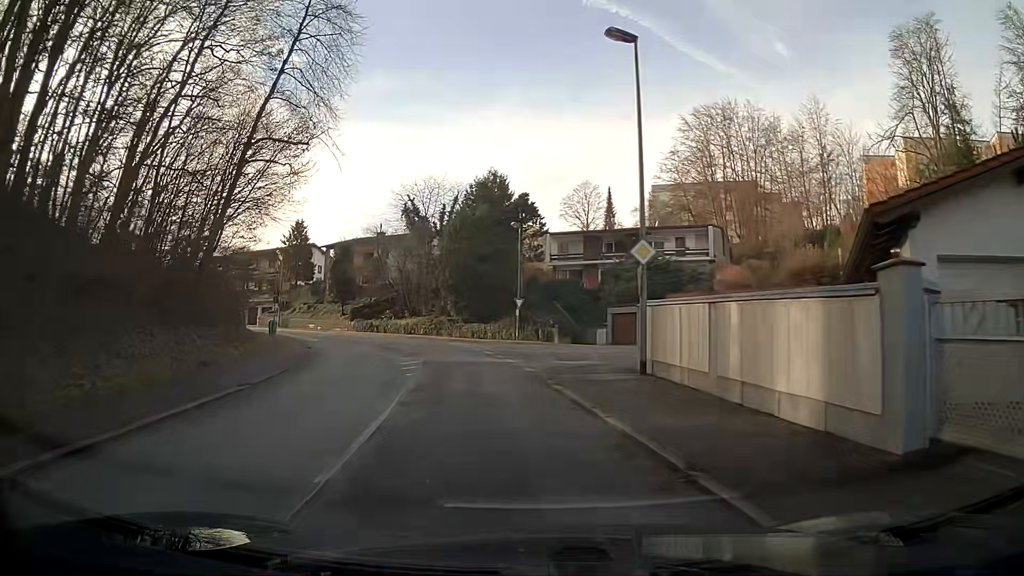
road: residential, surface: asphalt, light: Day
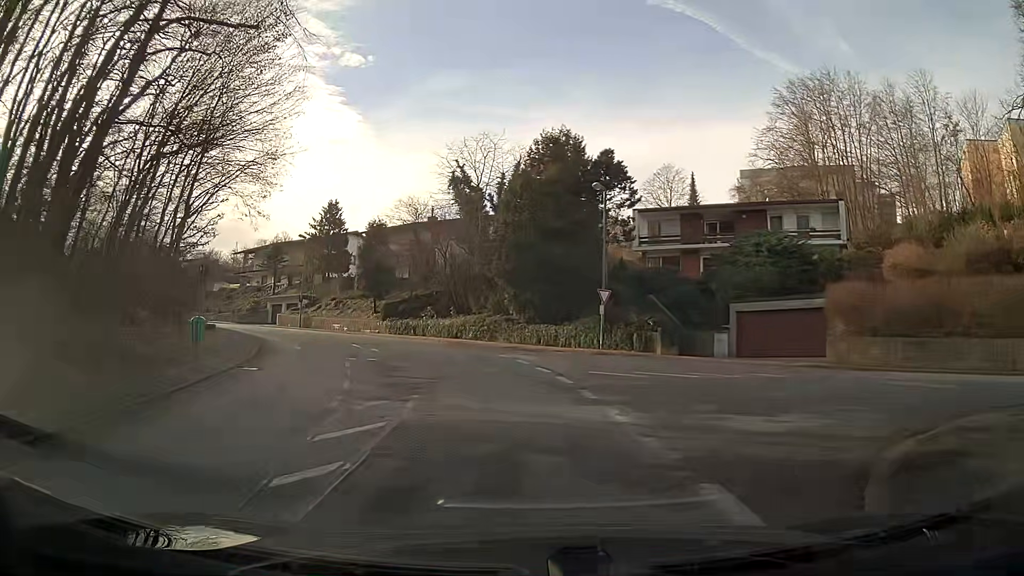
(-0.7, +14.0) m; -6°
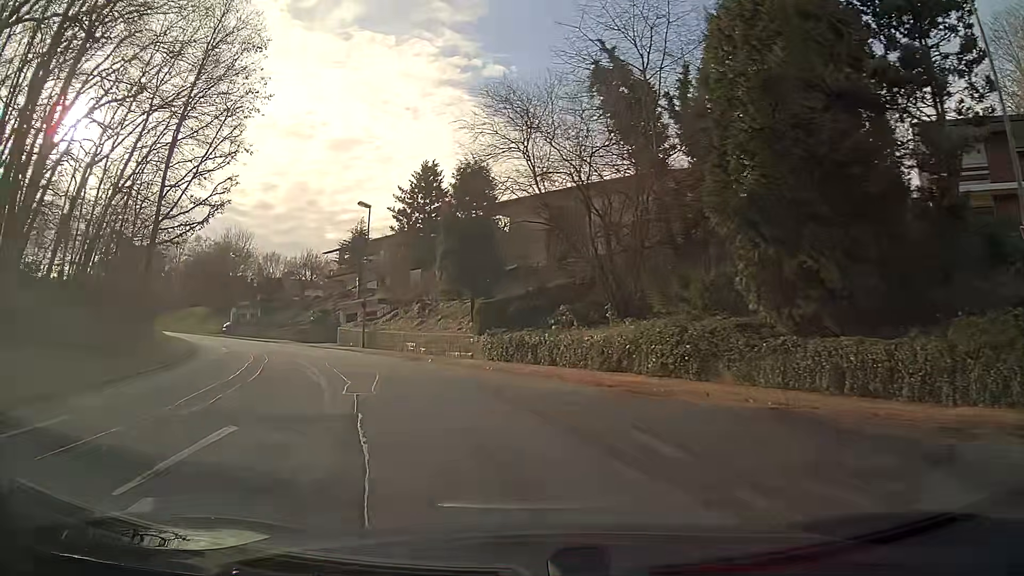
(-2.4, +23.2) m; -16°
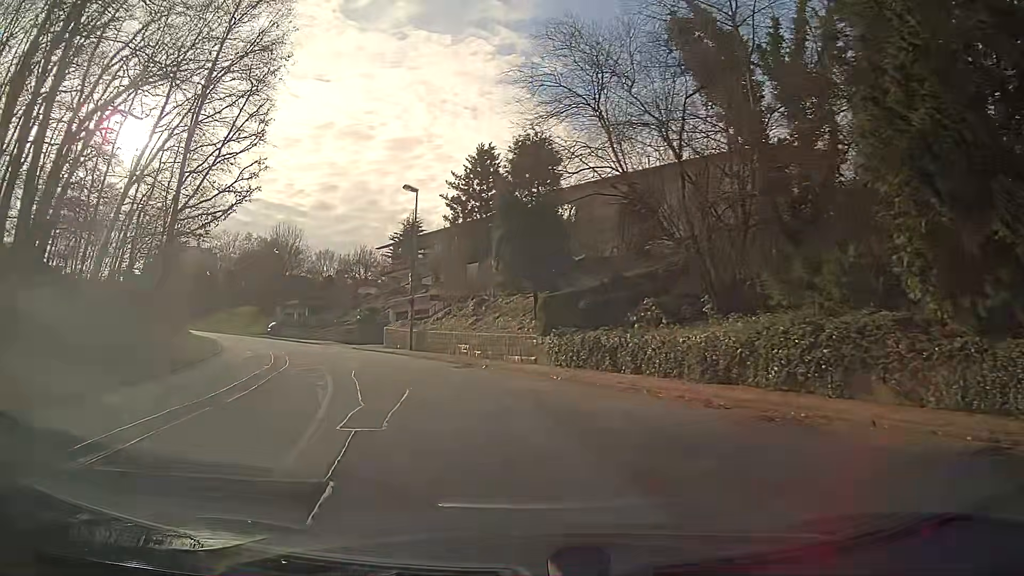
(-0.2, +4.6) m; -5°
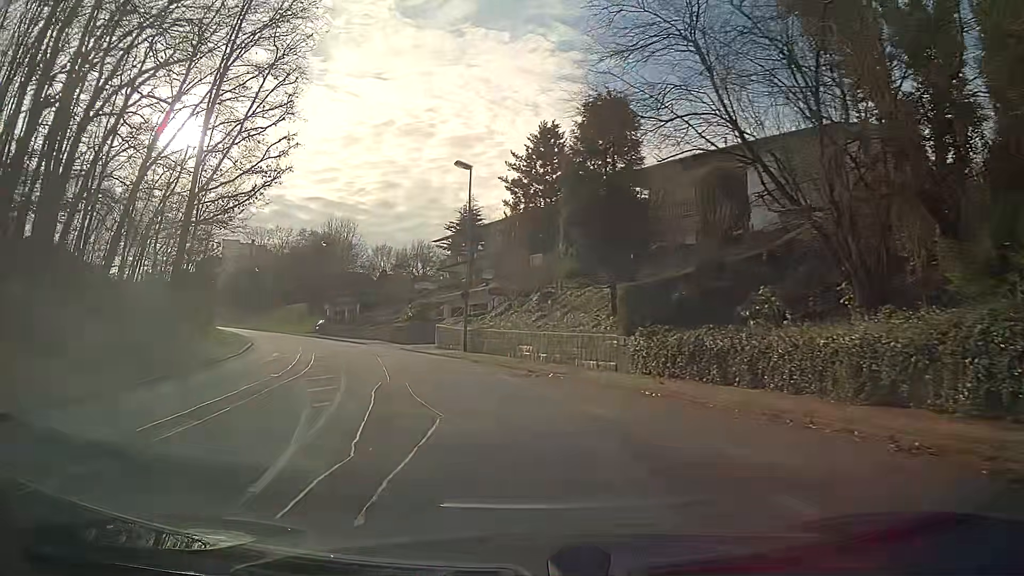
(-0.2, +4.6) m; -5°
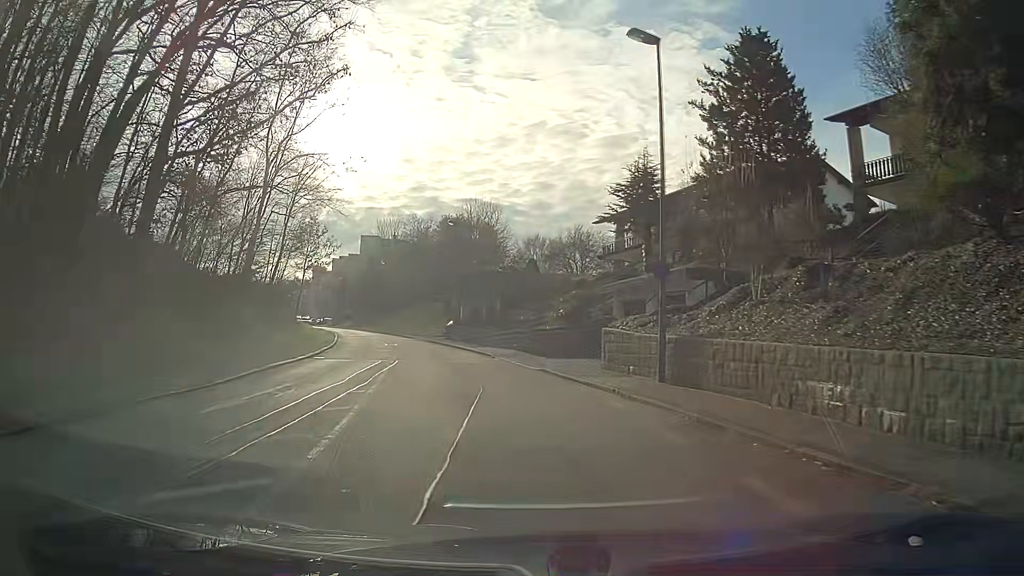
(-1.6, +13.8) m; -12°
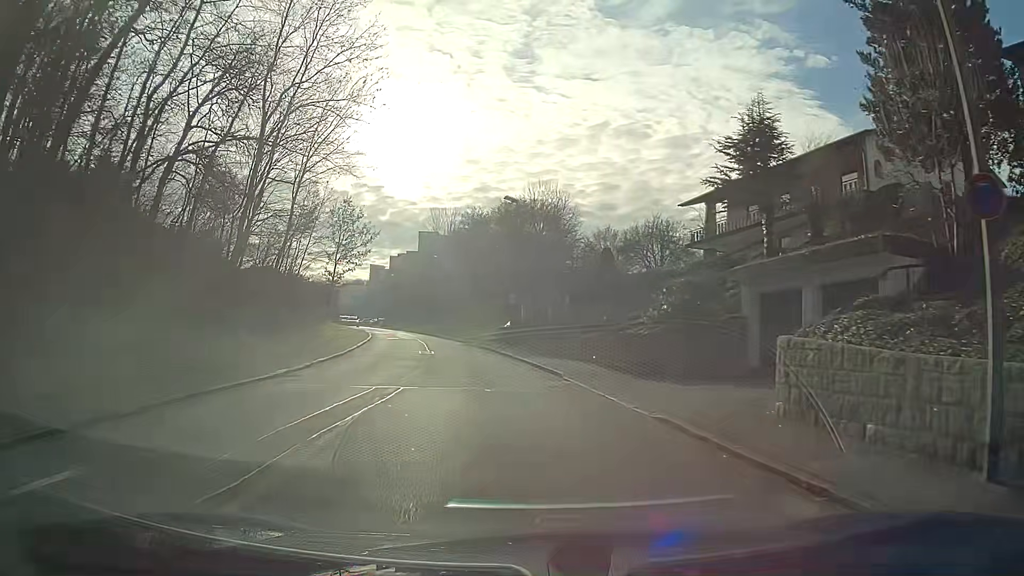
(-0.4, +9.4) m; -5°
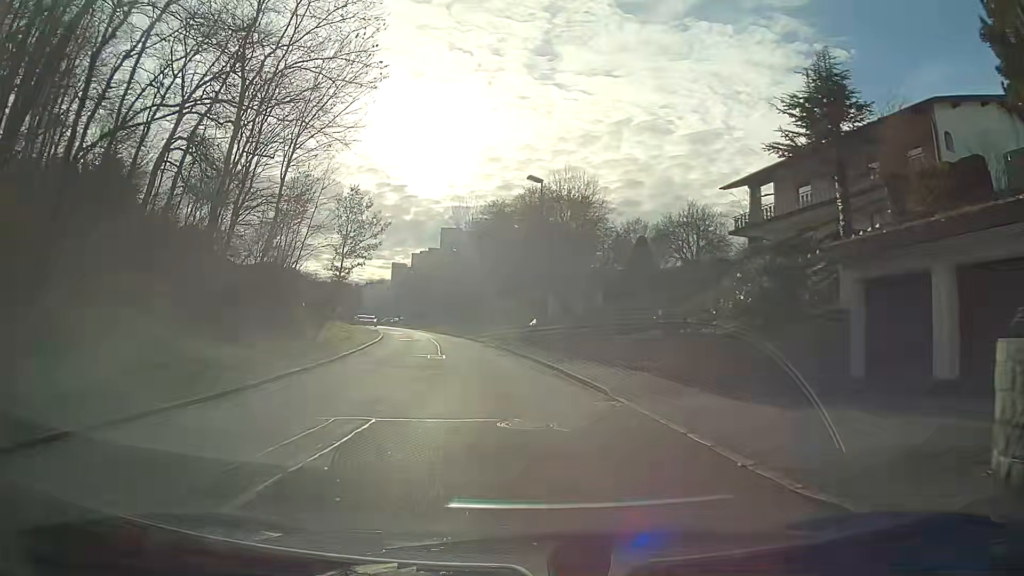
(-0.1, +4.7) m; -3°
(0, +10) (-1, +20) (-2, +30) (-4, +40) (-6, +50) (-8, +59) (-11, +69) (-14, +79) (-17, +88) (-19, +98) m
